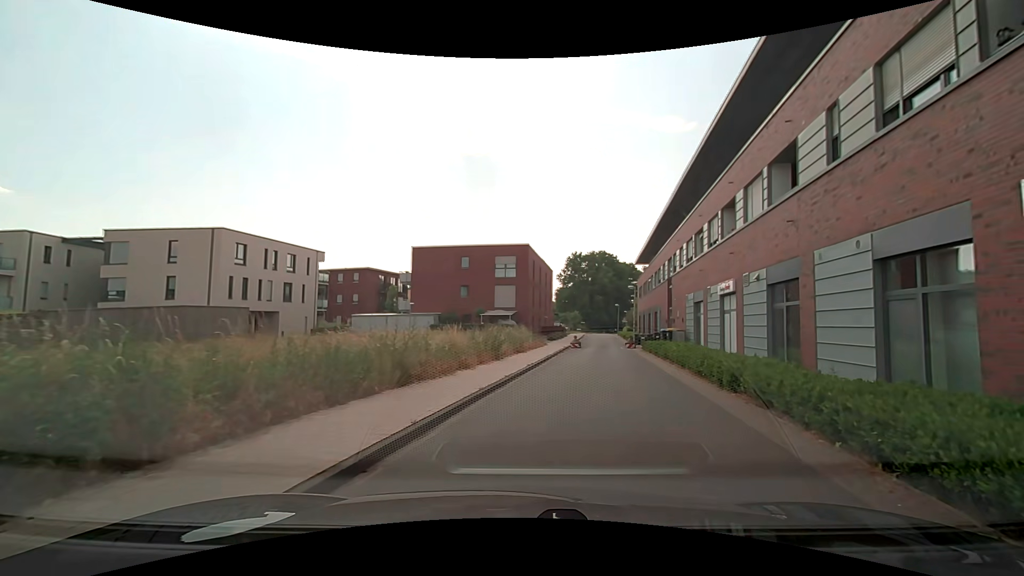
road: residential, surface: asphalt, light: Day
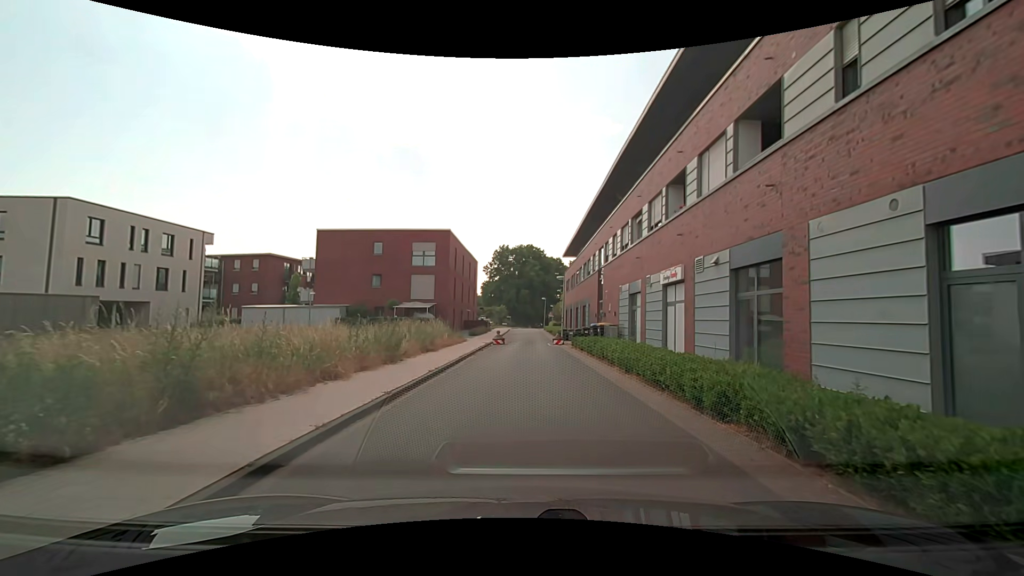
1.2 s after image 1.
(+0.6, +4.3) m; +11°
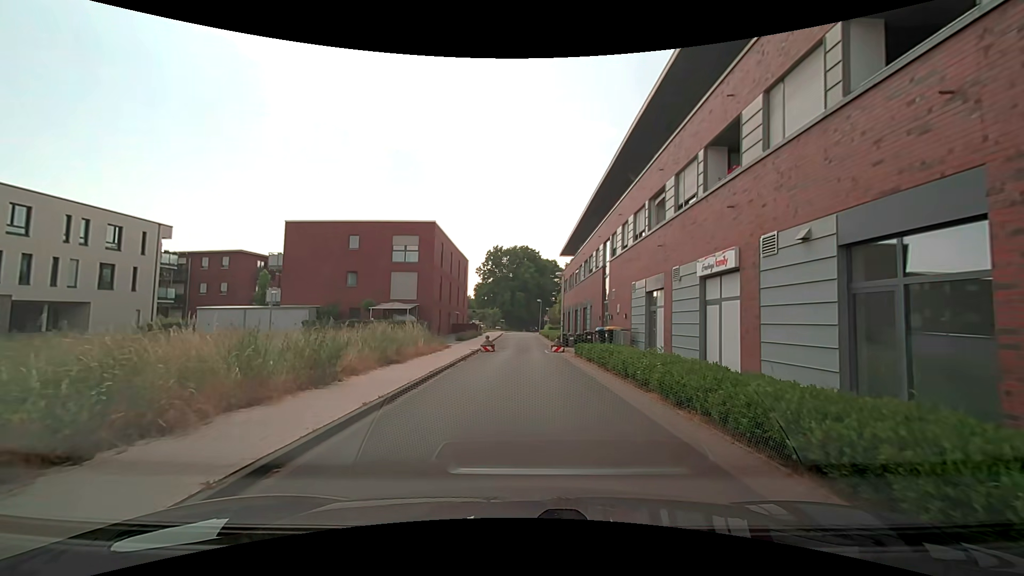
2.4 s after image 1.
(+0.1, +5.0) m; +1°
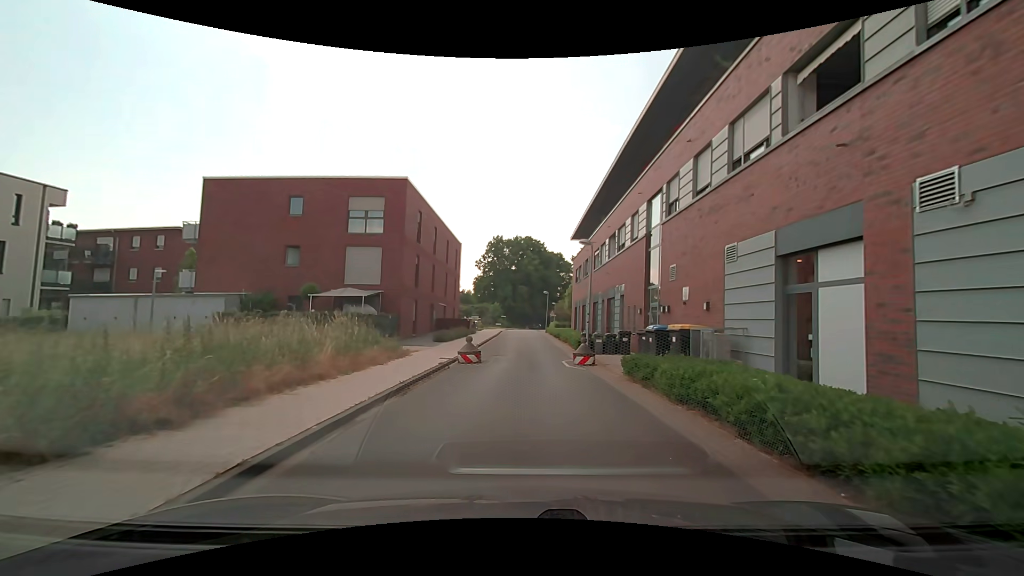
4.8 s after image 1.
(0.0, +11.0) m; 0°
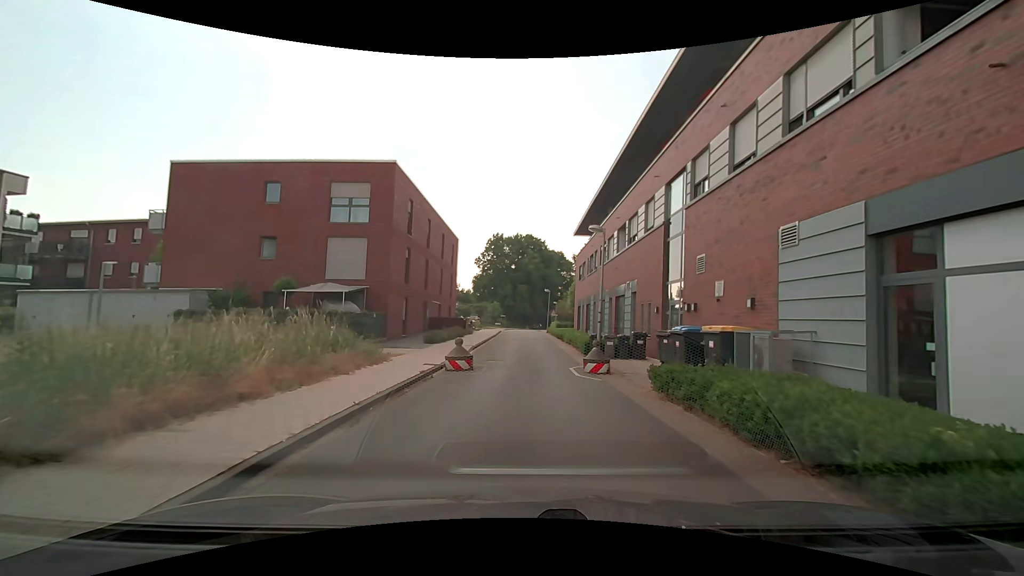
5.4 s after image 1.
(0.0, +2.8) m; 0°
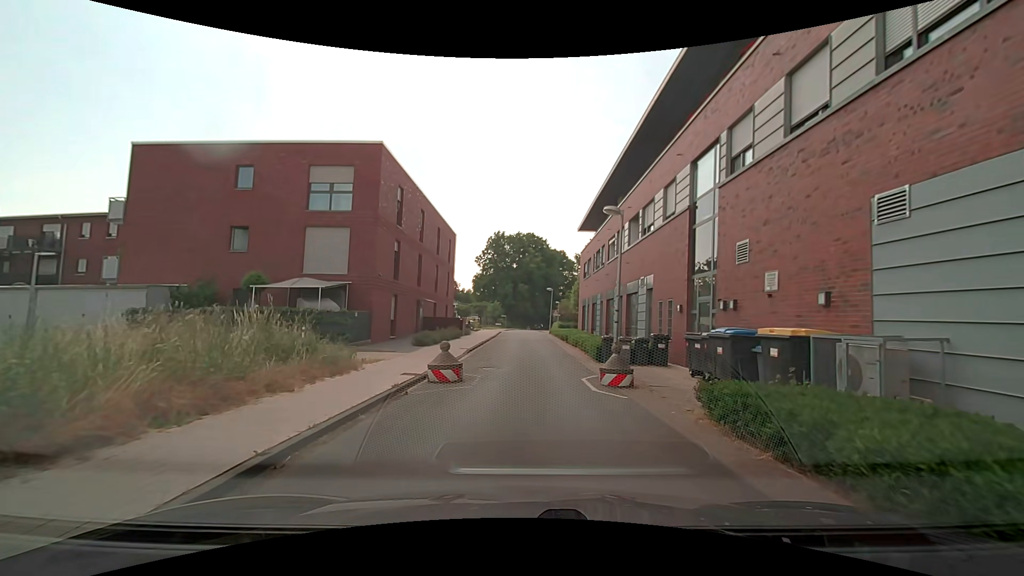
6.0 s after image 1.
(0.0, +2.8) m; +1°
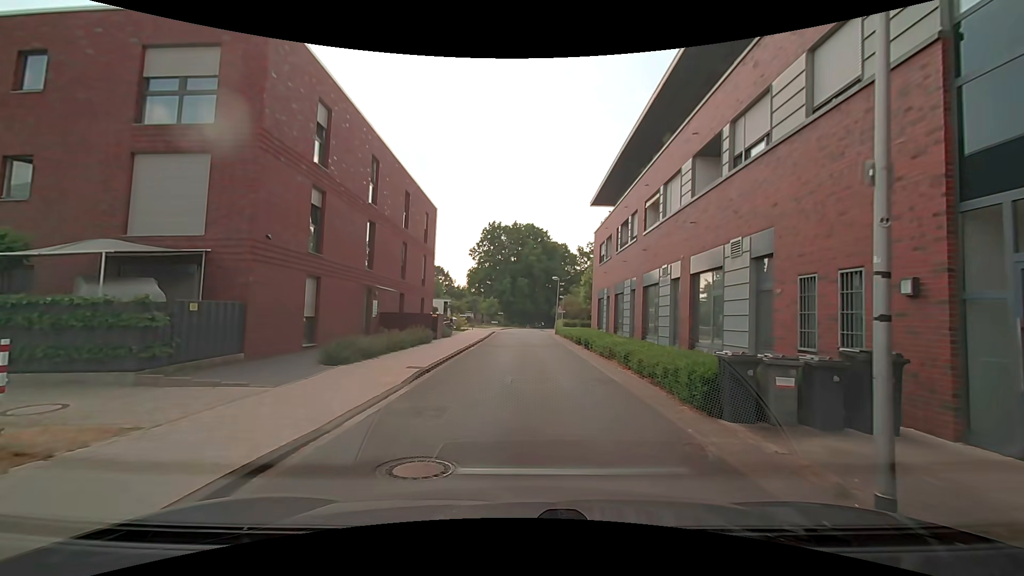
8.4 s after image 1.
(-0.2, +10.3) m; -1°
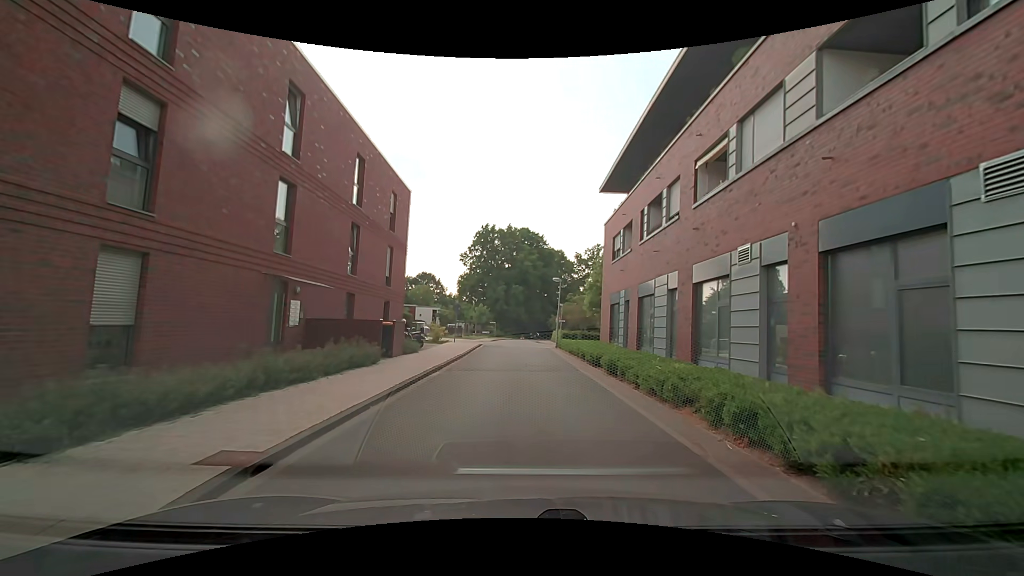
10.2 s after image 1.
(+0.1, +7.6) m; +2°
